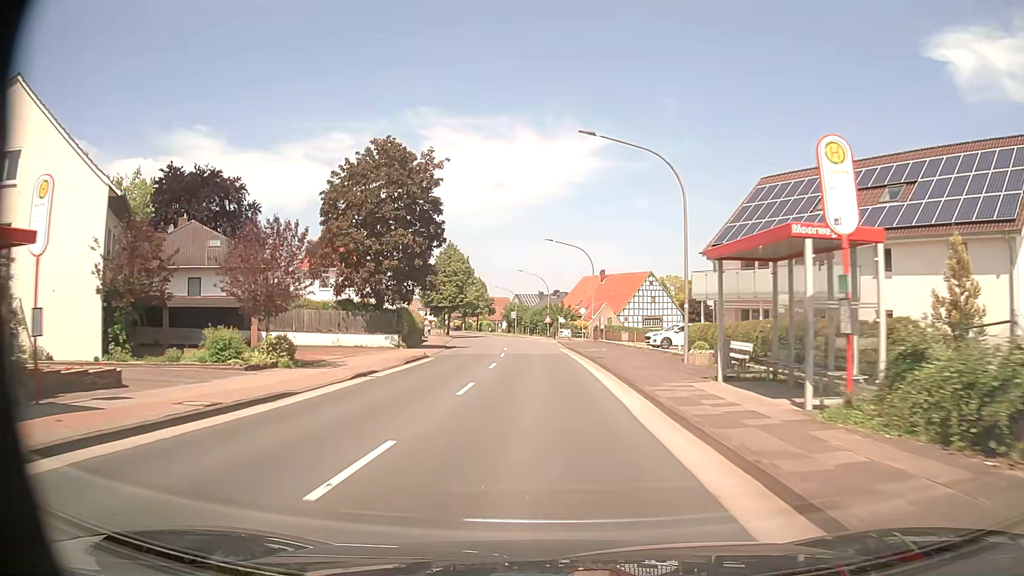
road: primary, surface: asphalt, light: Day
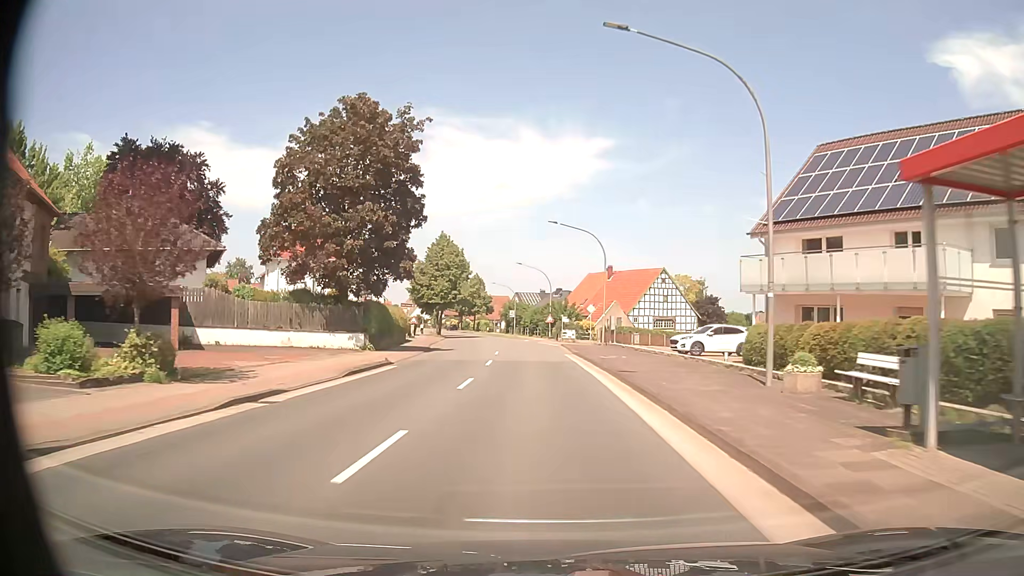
(0.0, +8.5) m; 0°
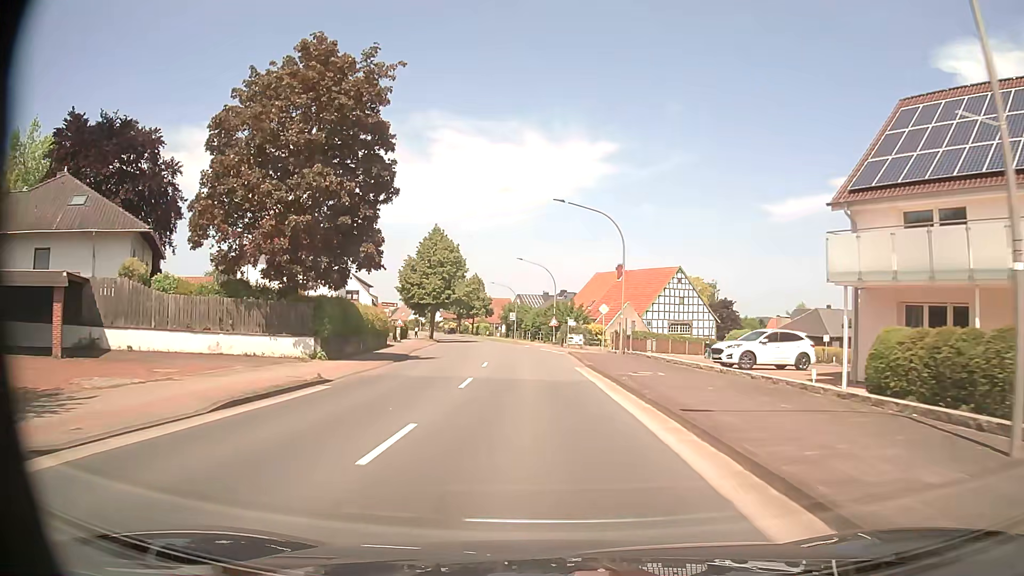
(0.0, +8.2) m; +1°
